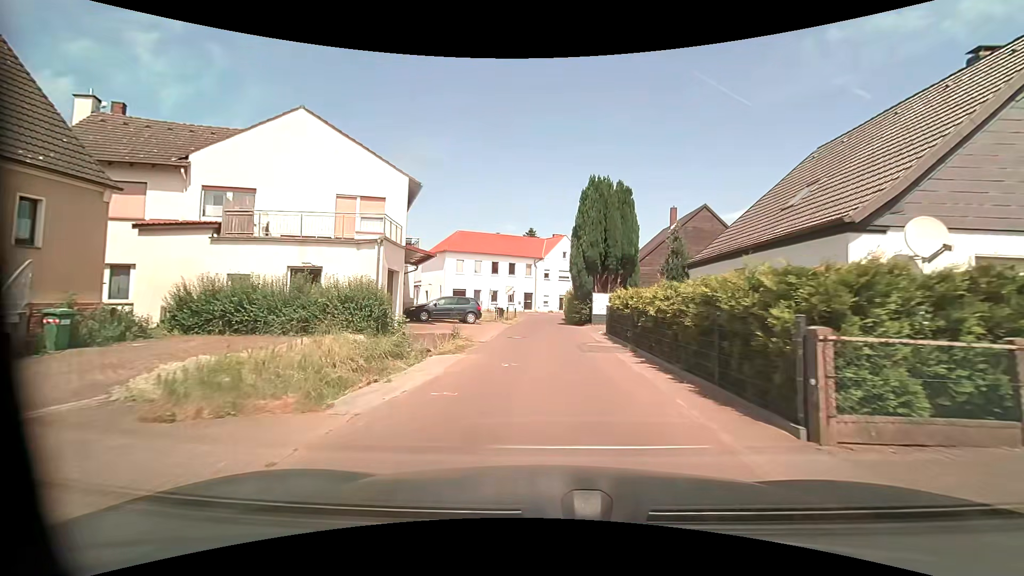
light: Day
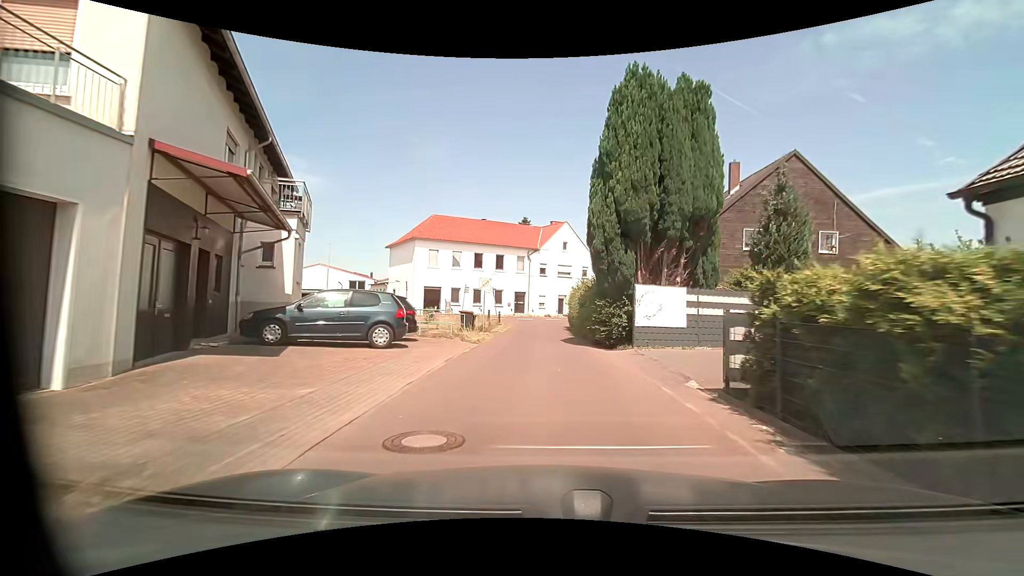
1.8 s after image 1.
(-0.1, +14.8) m; 0°
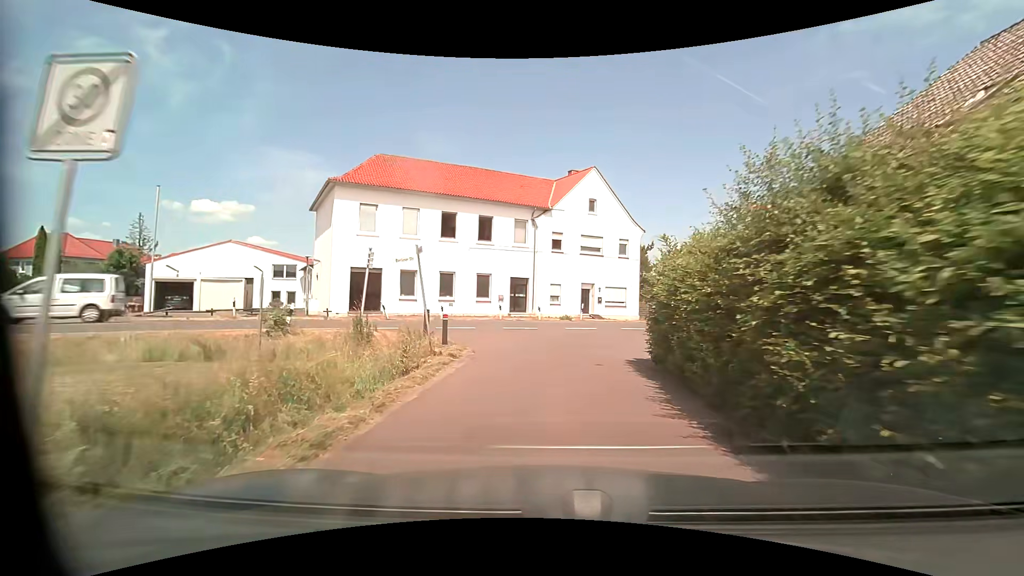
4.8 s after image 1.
(-0.4, +23.6) m; -1°
(0, +10) (+2, +20) (+7, +28) (+15, +34) (+23, +39) (+32, +45) (+41, +50) (+49, +54) (+58, +59) (+67, +65) m
